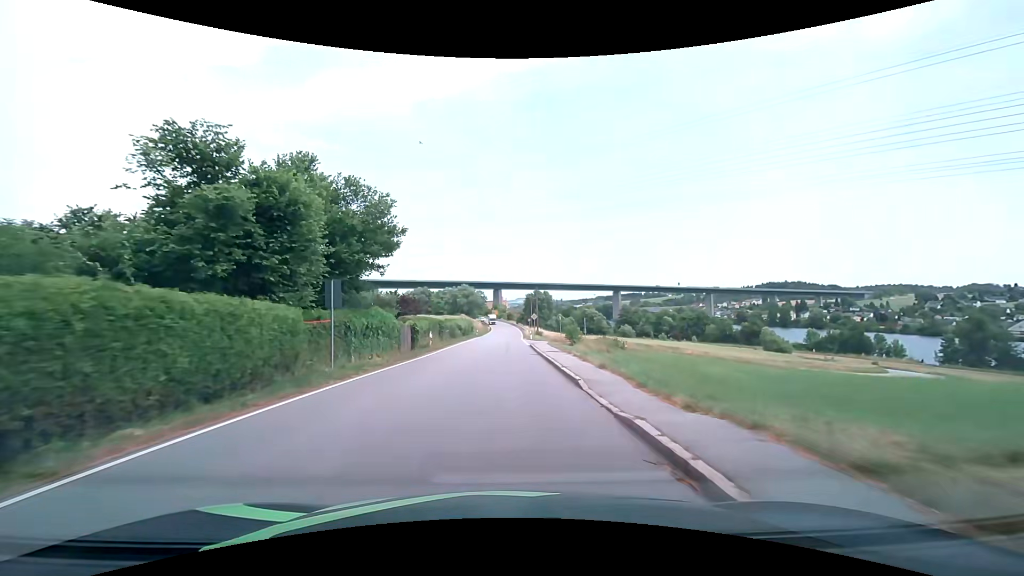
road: secondary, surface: asphalt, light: Day
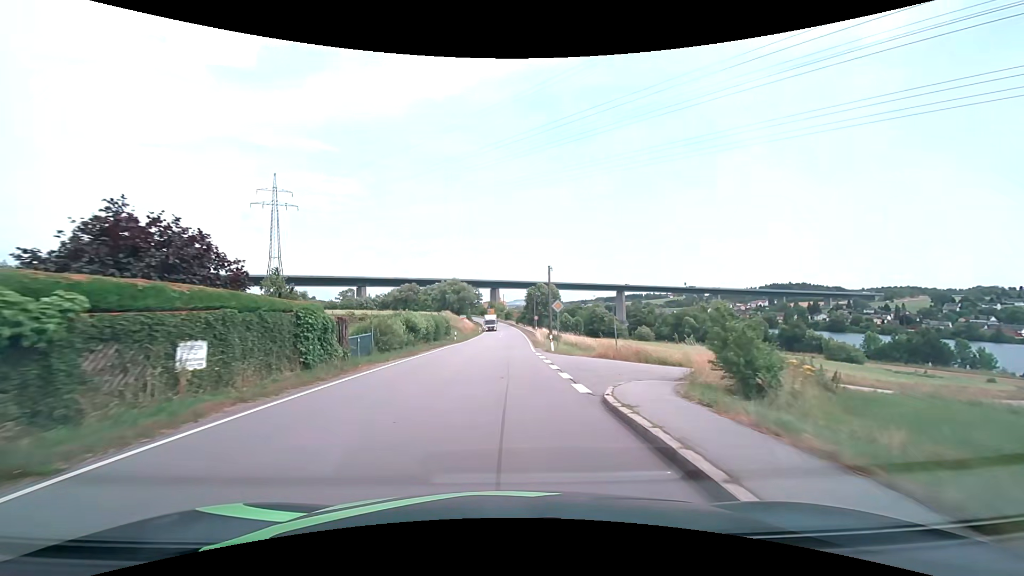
(0.0, +30.4) m; 0°
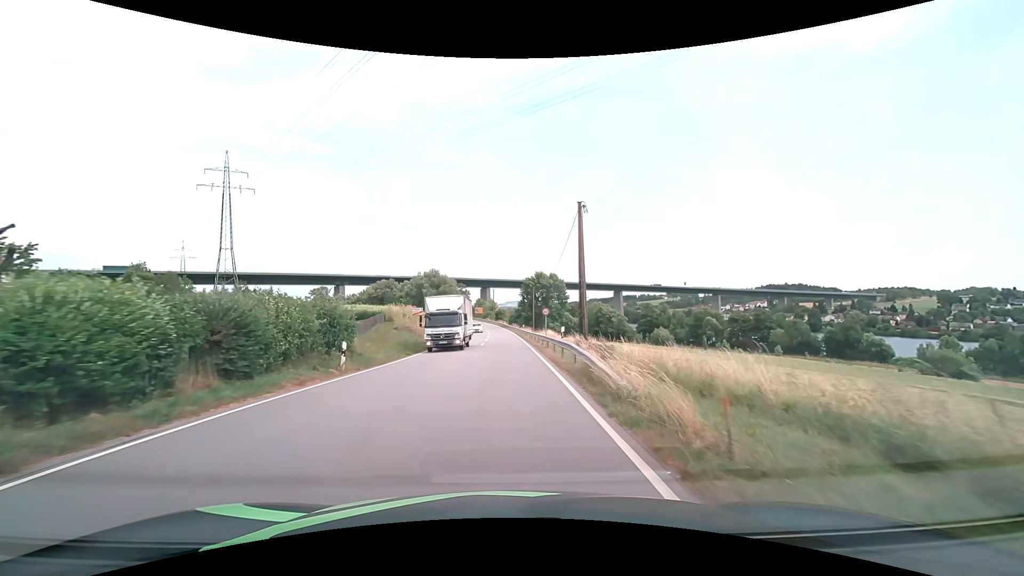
(+0.3, +30.8) m; +1°
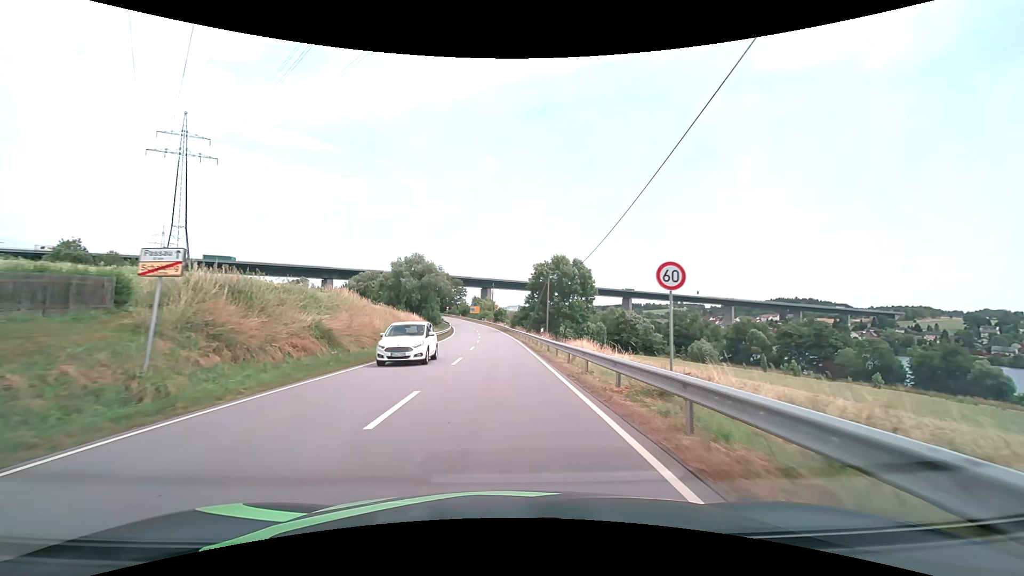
(-0.1, +30.7) m; 0°
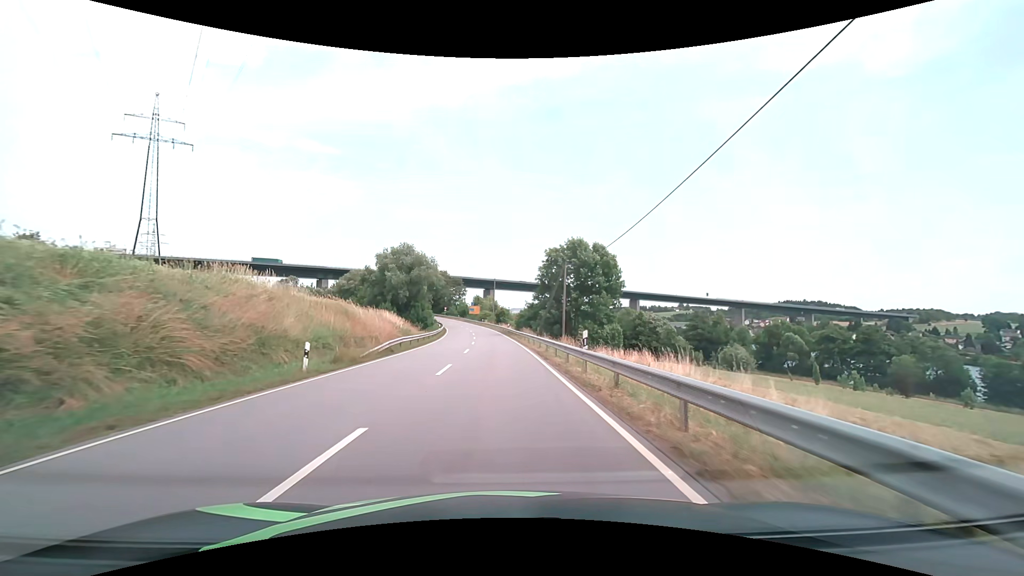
(-0.1, +16.1) m; 0°
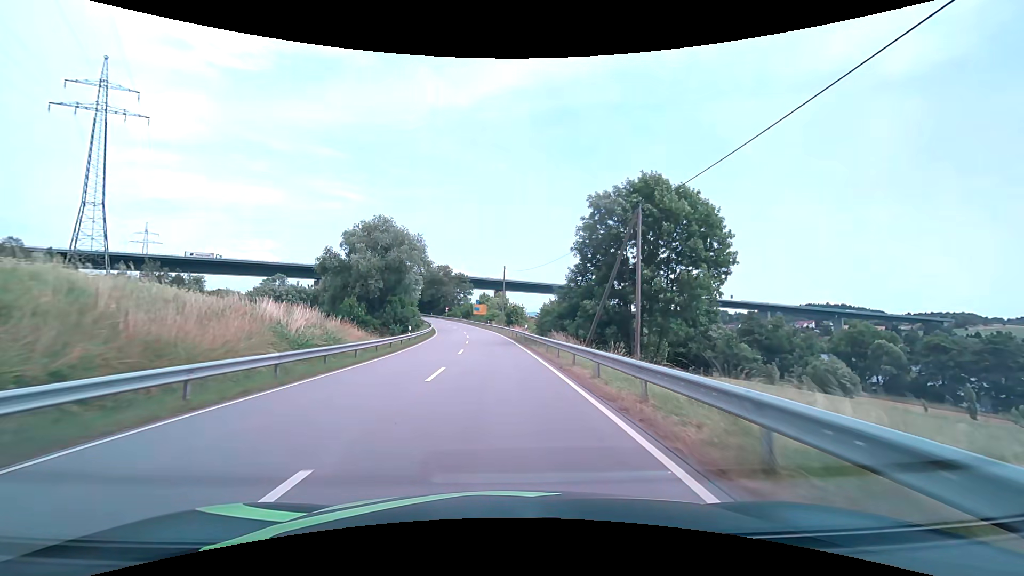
(-0.3, +26.1) m; -1°
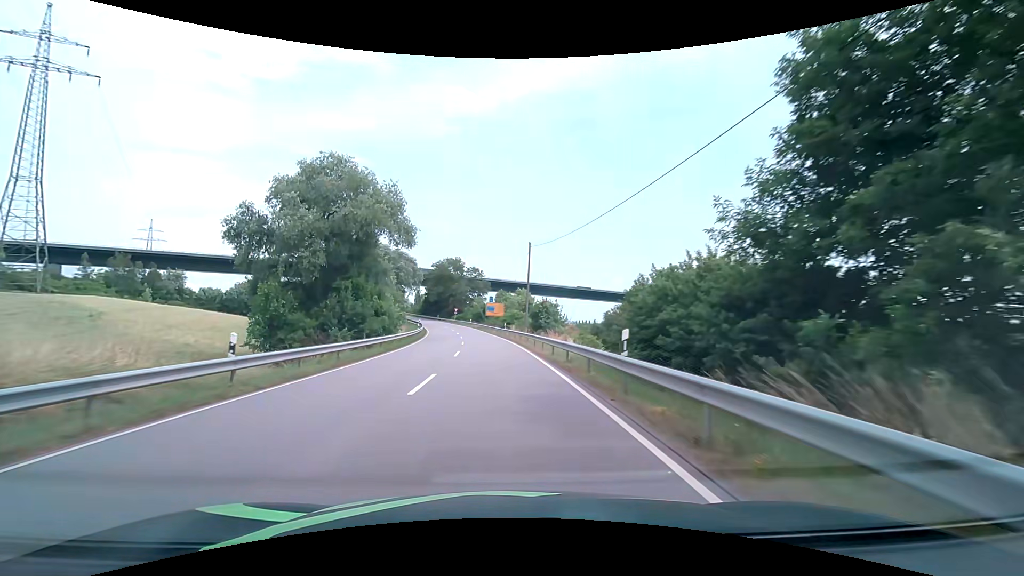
(-0.5, +26.7) m; -2°
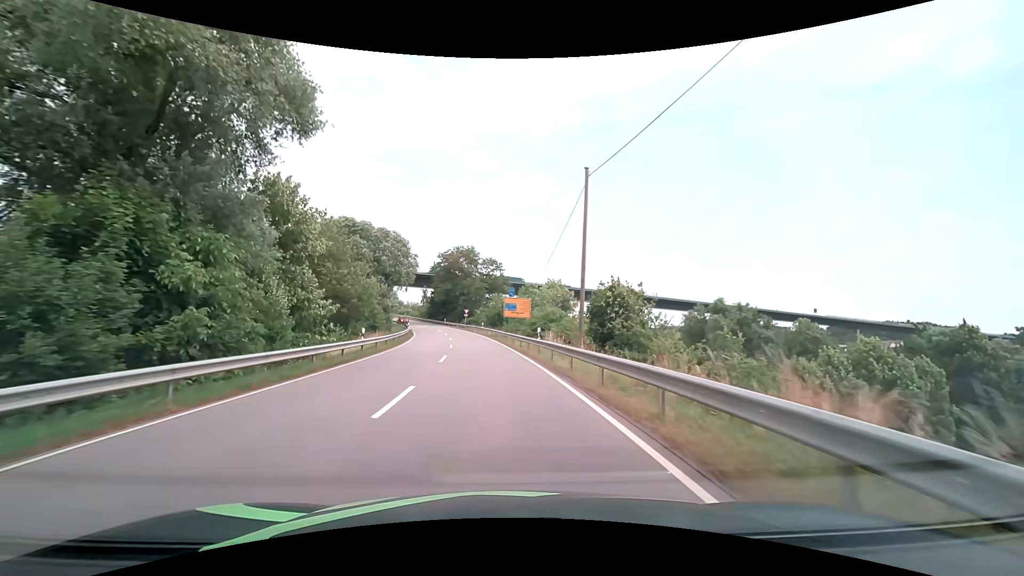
(-0.6, +26.4) m; -2°
(0, +10) (-1, +20) (-1, +30) (-2, +40) (-4, +50) (-5, +60) (-7, +70) (-9, +79) (-12, +89) (-15, +98) m
